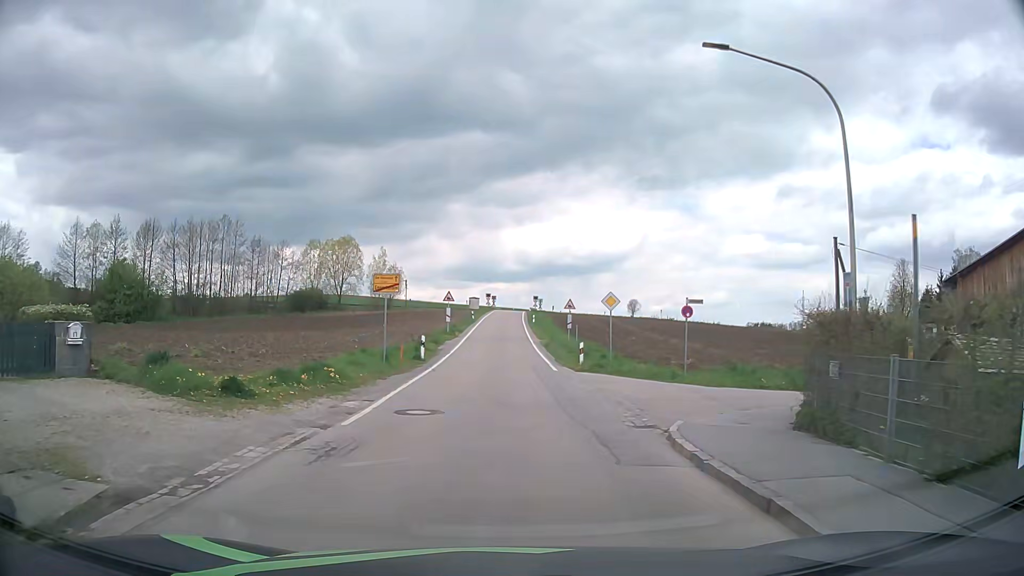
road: tertiary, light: Day
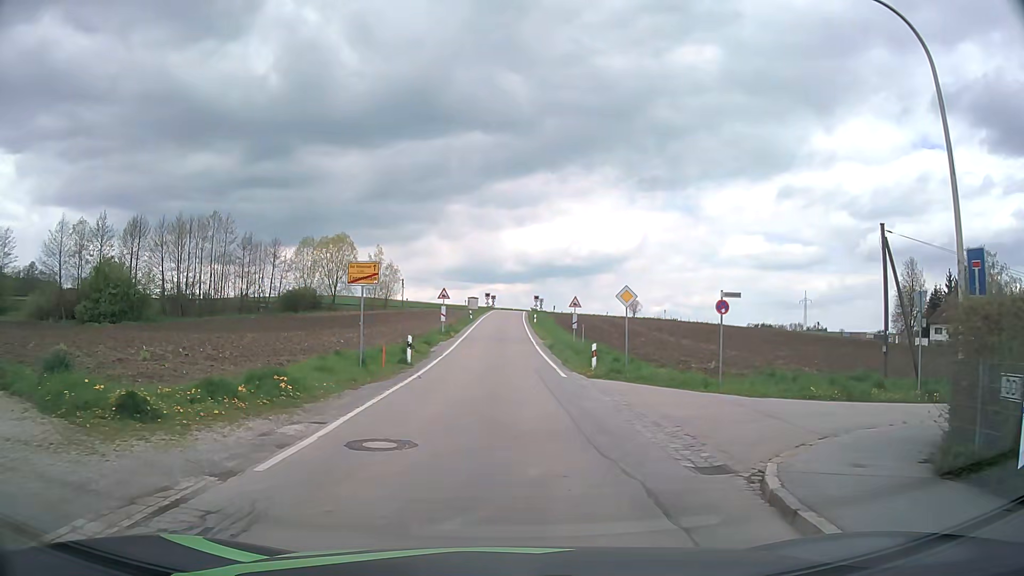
(0.0, +3.7) m; 0°
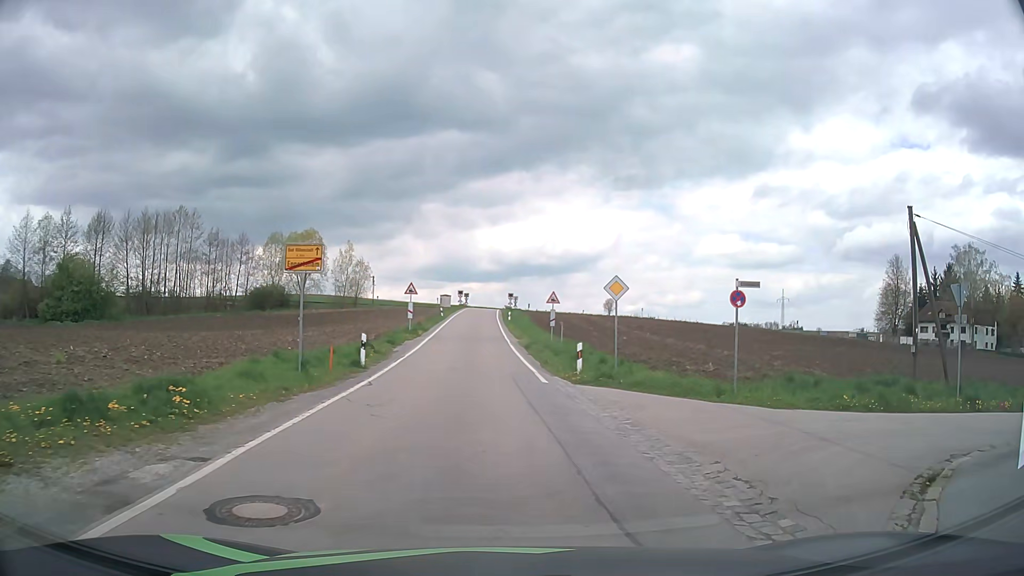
(0.0, +3.3) m; +2°
